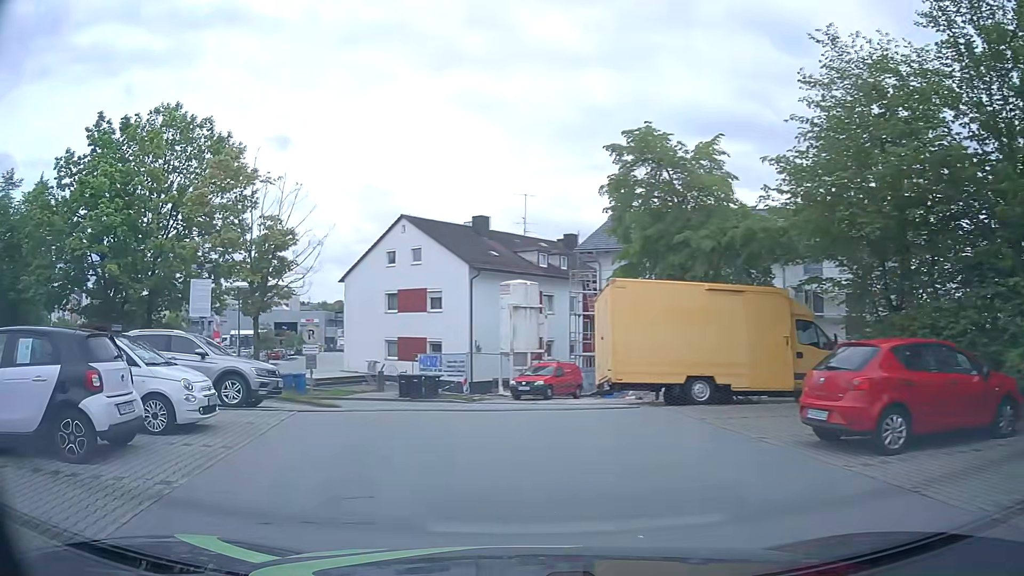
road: service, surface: asphalt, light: Day
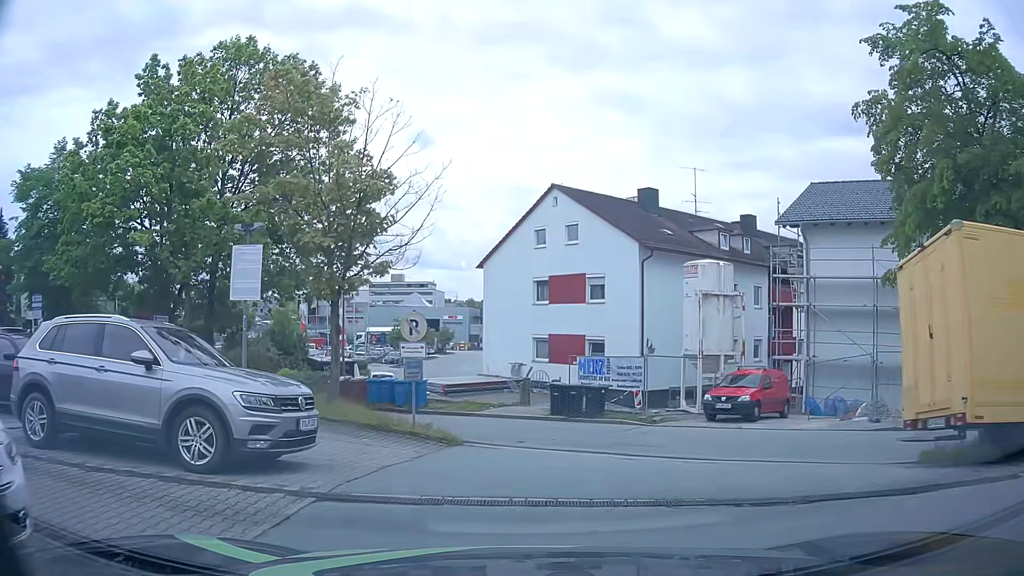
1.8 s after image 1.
(-1.1, +7.8) m; -13°
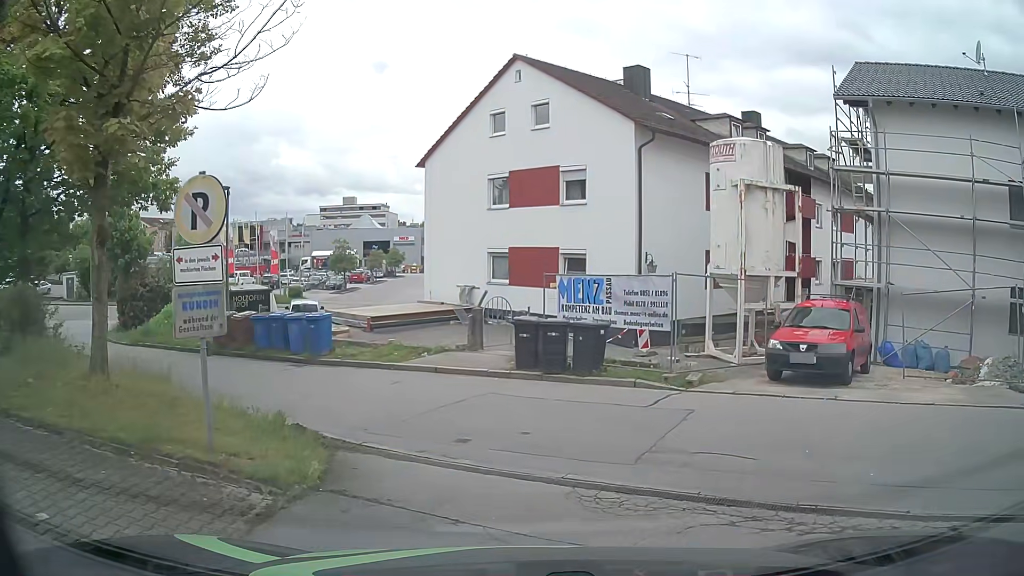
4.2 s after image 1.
(+0.1, +8.0) m; +4°
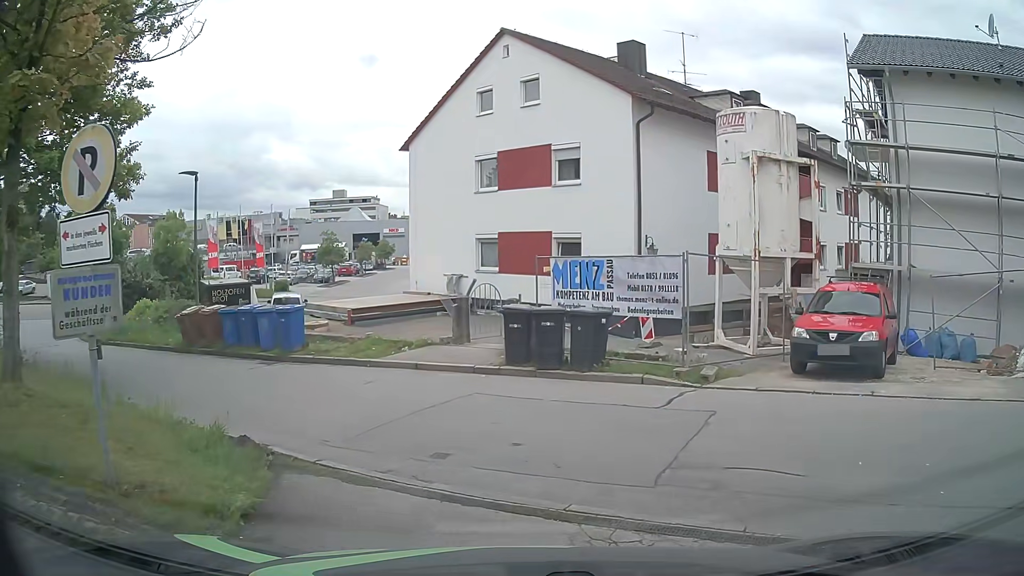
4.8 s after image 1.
(0.0, +1.5) m; +2°
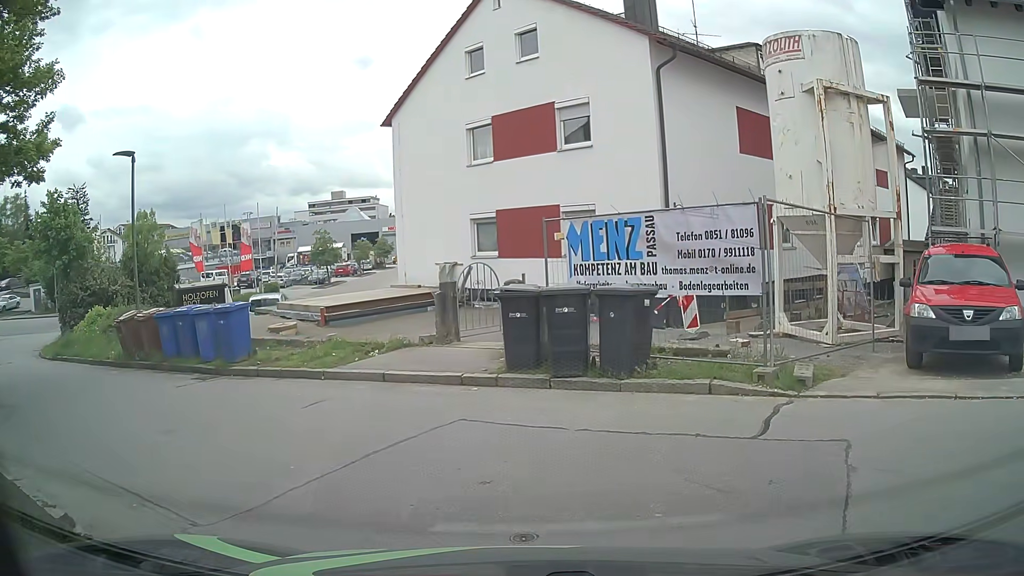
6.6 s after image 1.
(-0.1, +3.5) m; -1°
